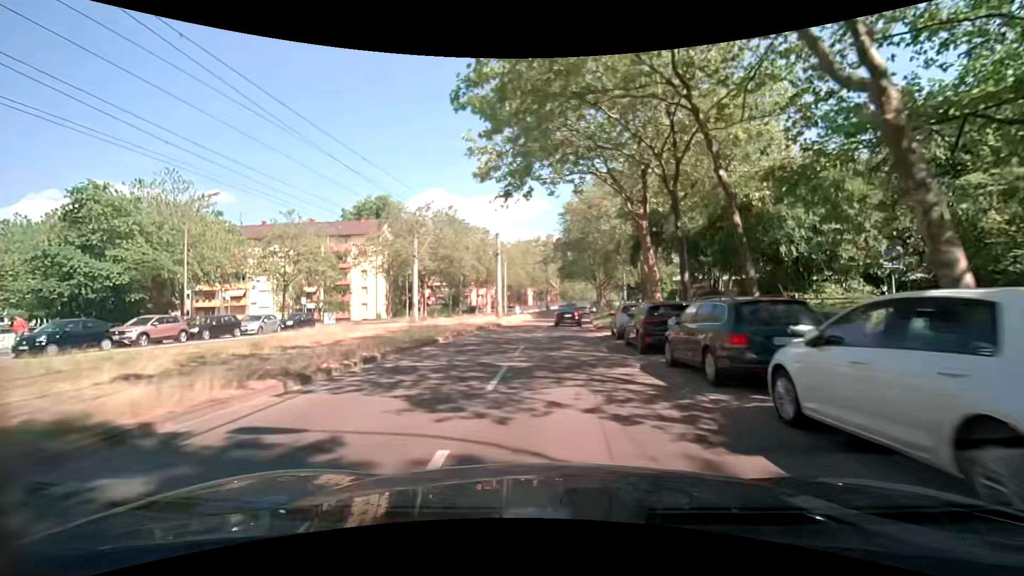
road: tertiary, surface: asphalt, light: Day
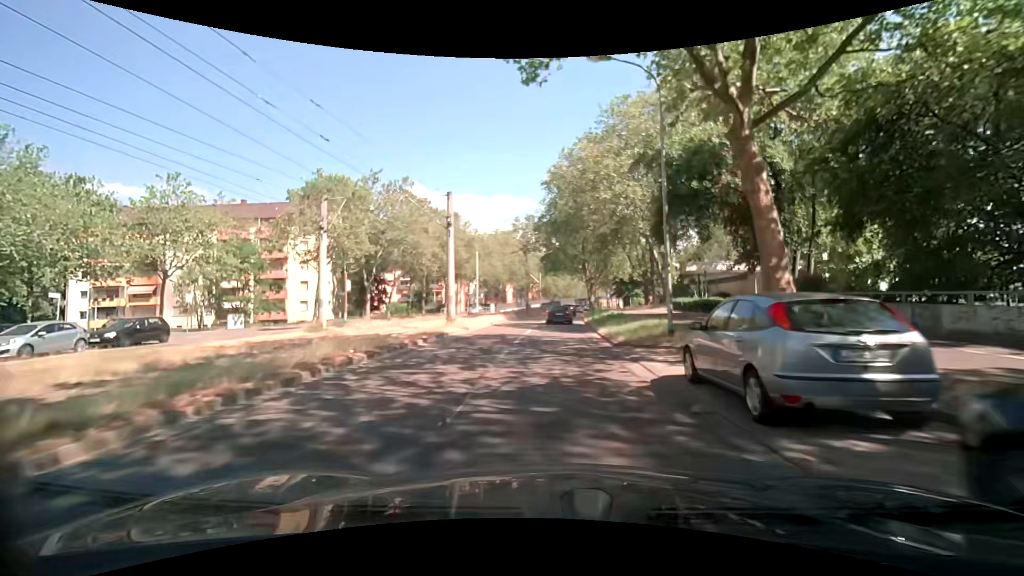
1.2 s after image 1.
(+0.4, +14.3) m; +3°
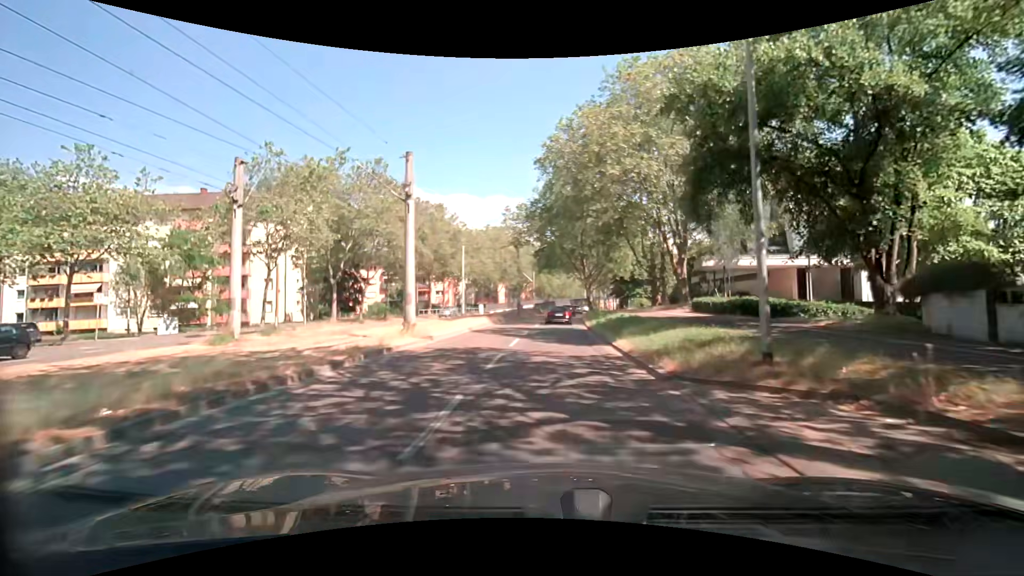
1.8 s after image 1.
(+0.1, +7.1) m; +1°
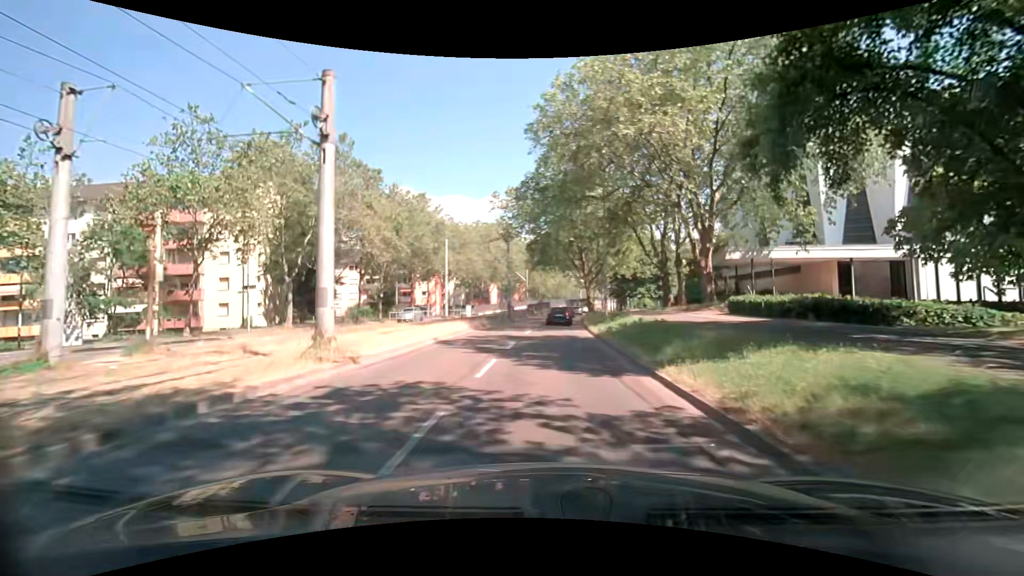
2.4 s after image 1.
(0.0, +7.2) m; 0°
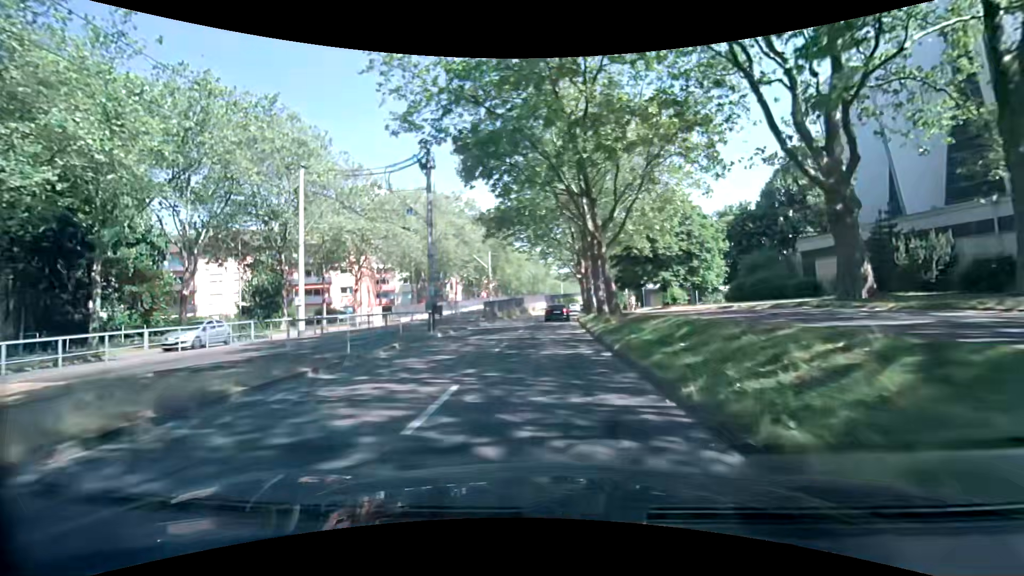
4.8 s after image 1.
(+0.6, +28.7) m; +3°
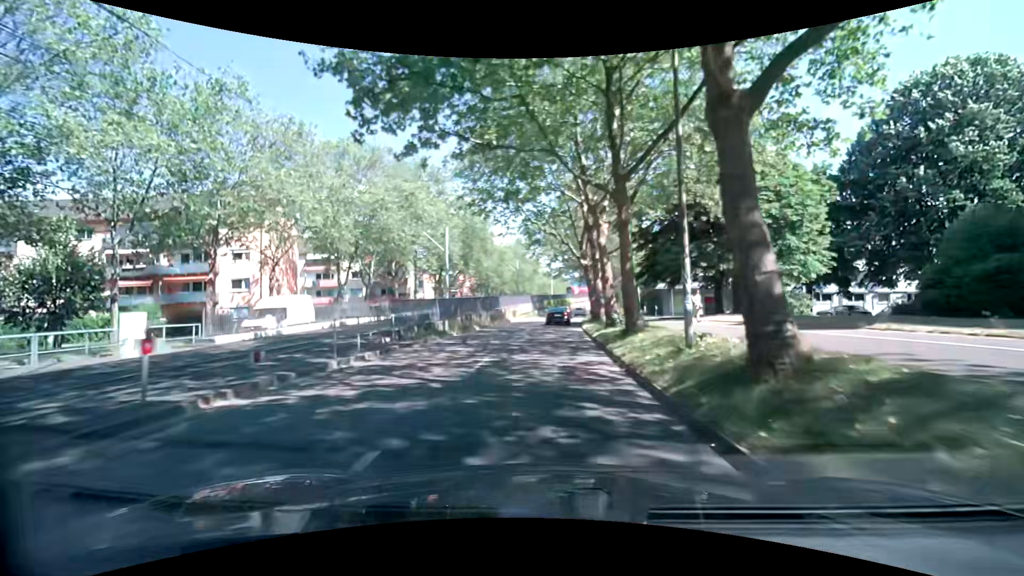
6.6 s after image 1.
(+0.1, +21.5) m; +1°
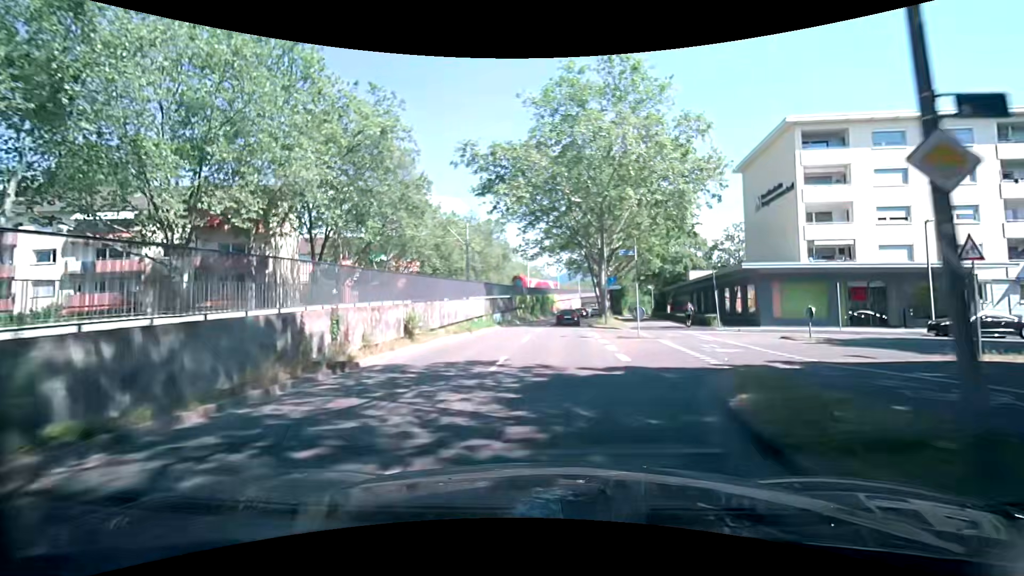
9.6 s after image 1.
(+0.5, +35.8) m; +1°
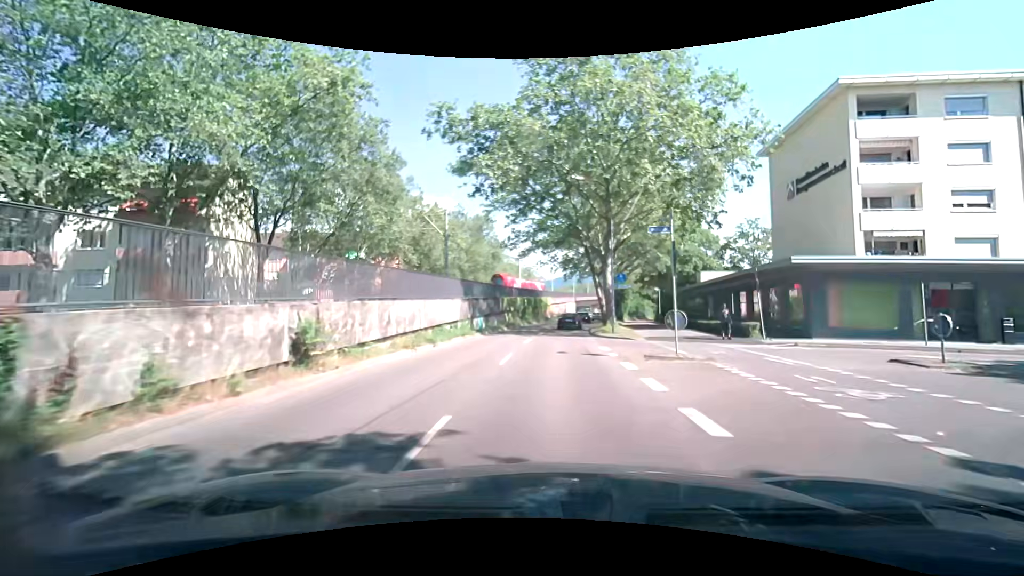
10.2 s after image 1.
(+0.2, +7.2) m; +2°
(0, +10) (0, +20) (+1, +30) (+1, +40) (+2, +50) (+4, +60) (+5, +70) (+7, +80) (+8, +89) (+10, +99) m
